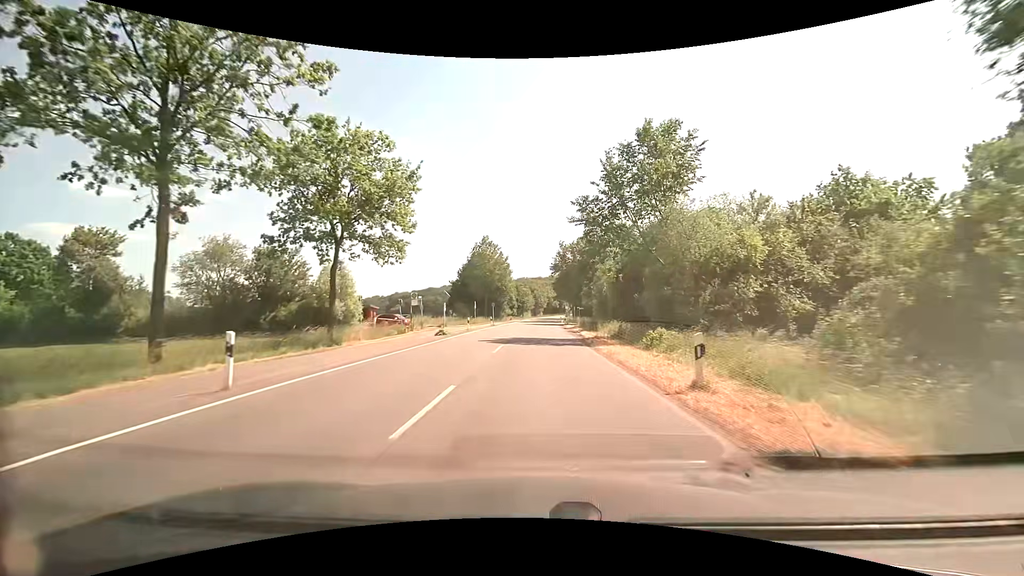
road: secondary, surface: asphalt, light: Day
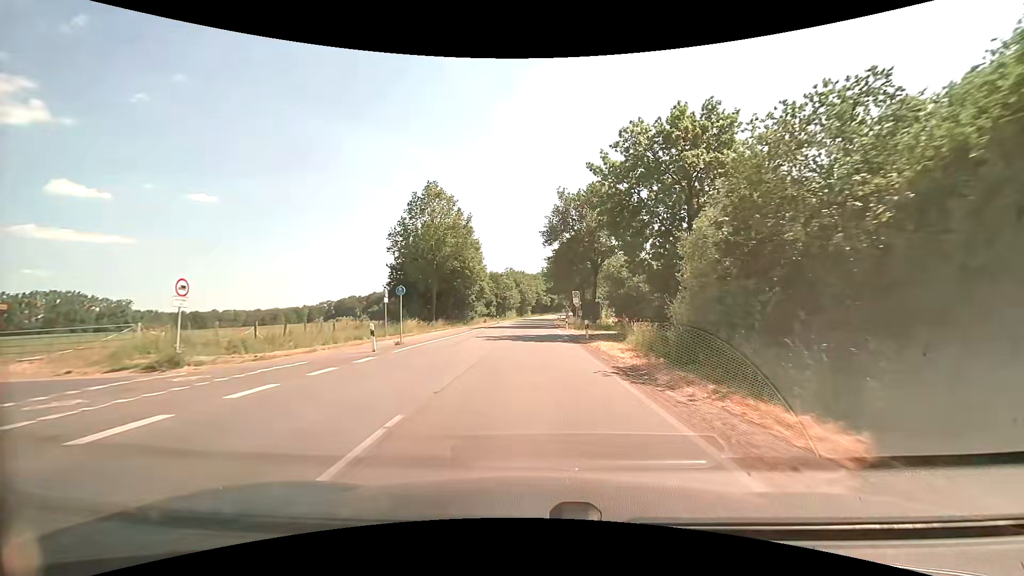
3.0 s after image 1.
(+0.6, +39.0) m; +1°
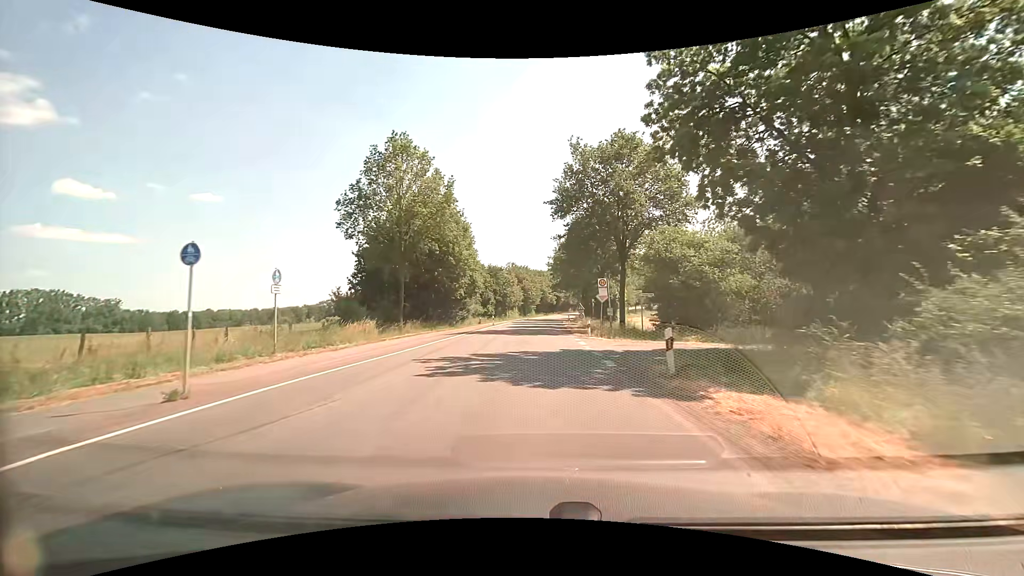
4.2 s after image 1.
(-0.1, +15.1) m; -1°
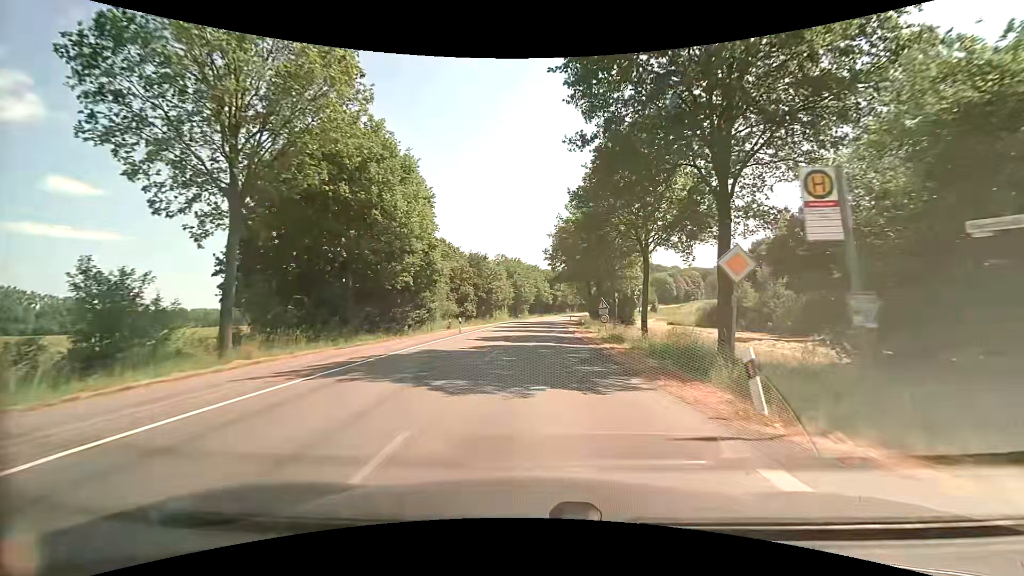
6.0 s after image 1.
(0.0, +22.1) m; +1°
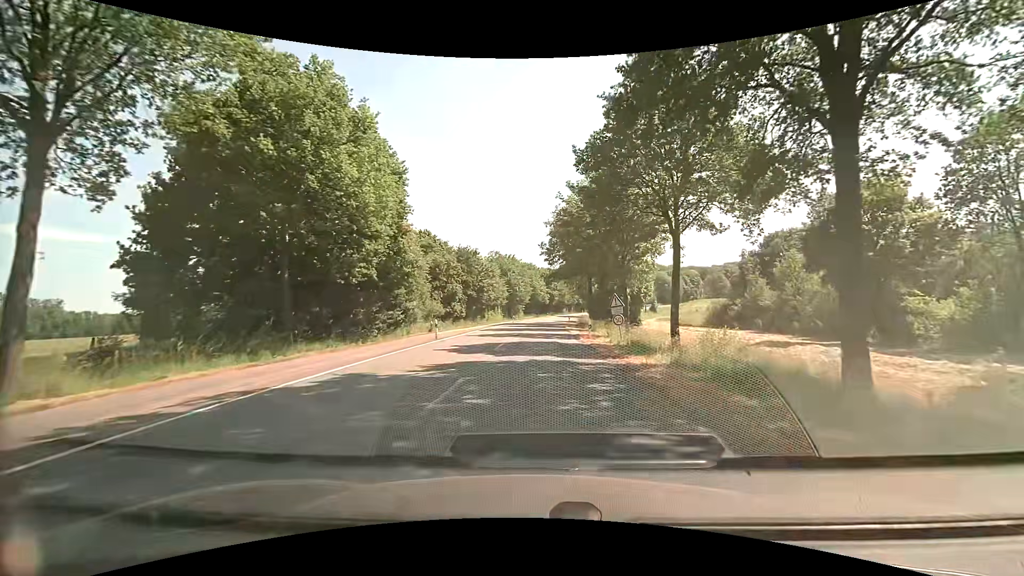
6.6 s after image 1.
(0.0, +7.2) m; +1°
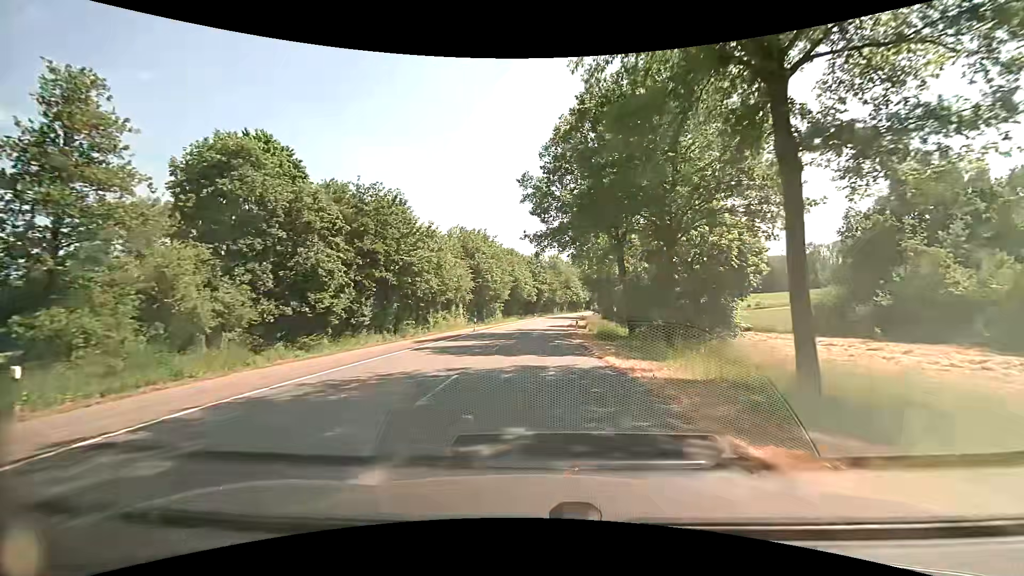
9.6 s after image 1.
(+0.4, +35.6) m; +1°
